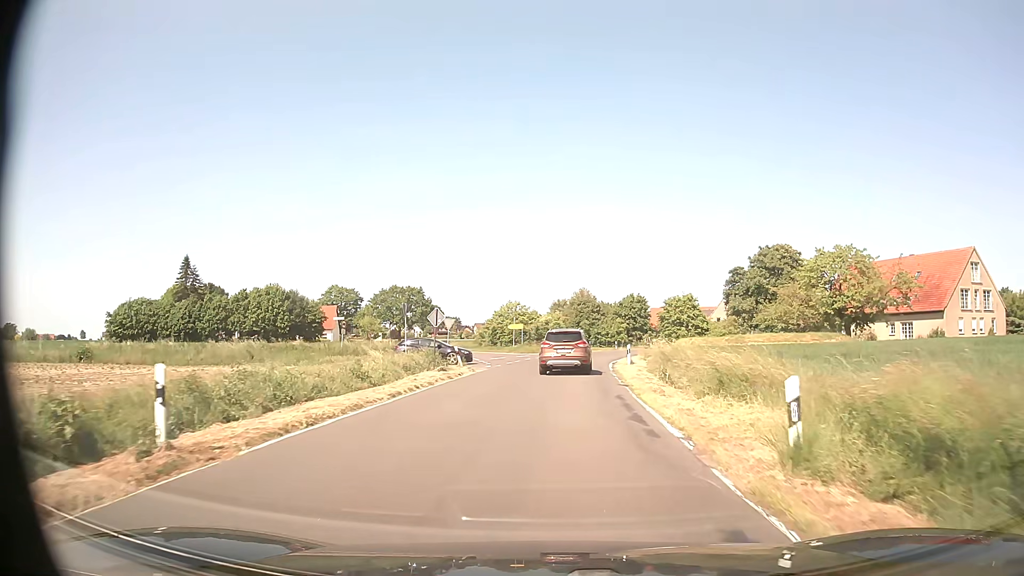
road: secondary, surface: asphalt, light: Day
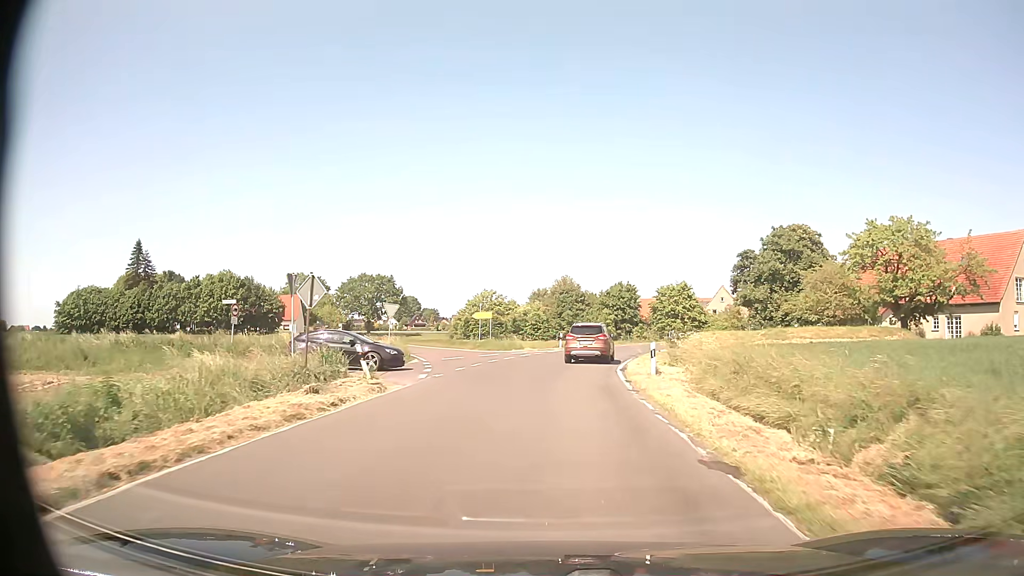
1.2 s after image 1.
(+0.3, +13.2) m; +2°
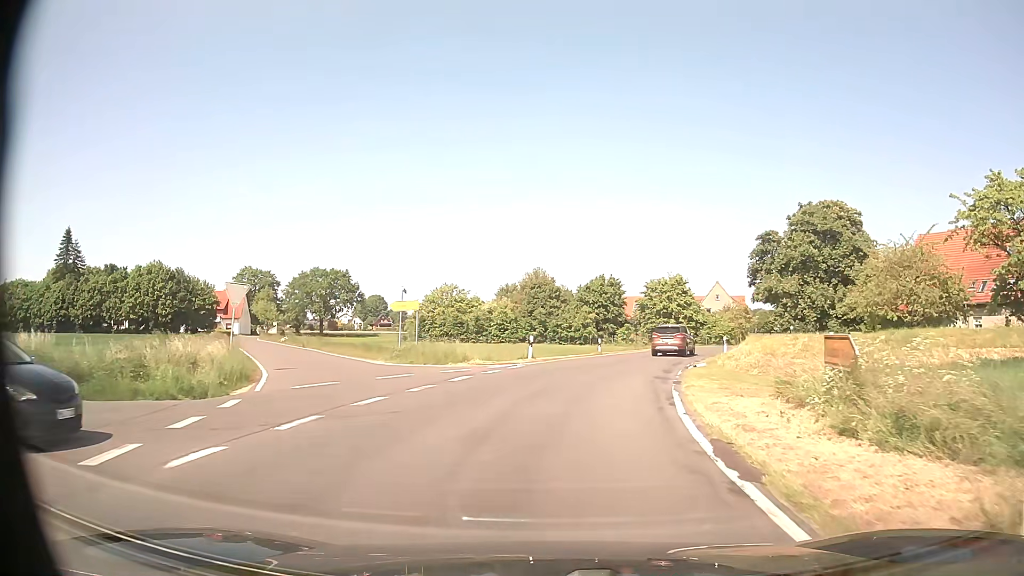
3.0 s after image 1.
(+0.2, +16.9) m; +2°
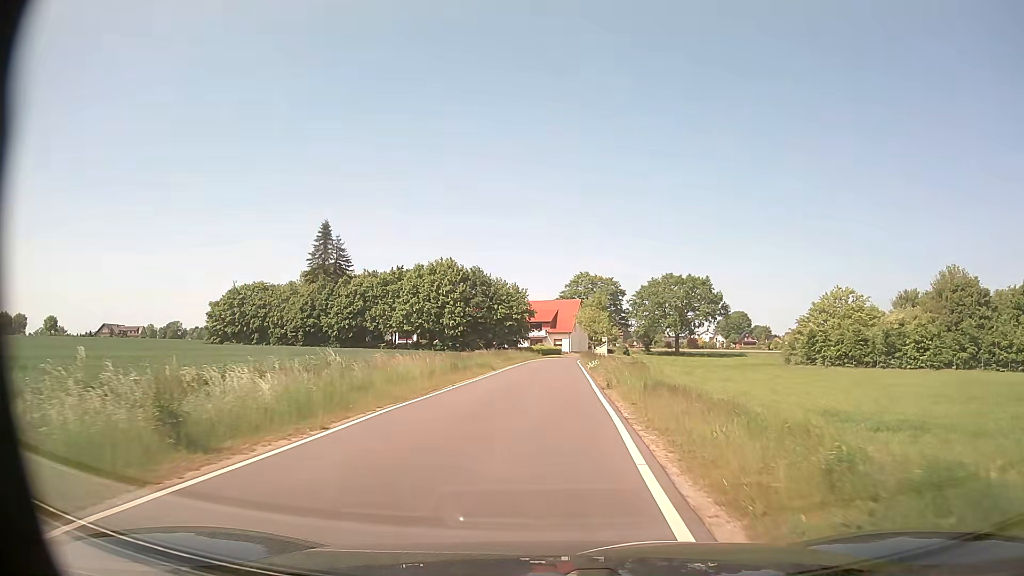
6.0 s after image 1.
(-7.6, +28.0) m; -30°
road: unclassified
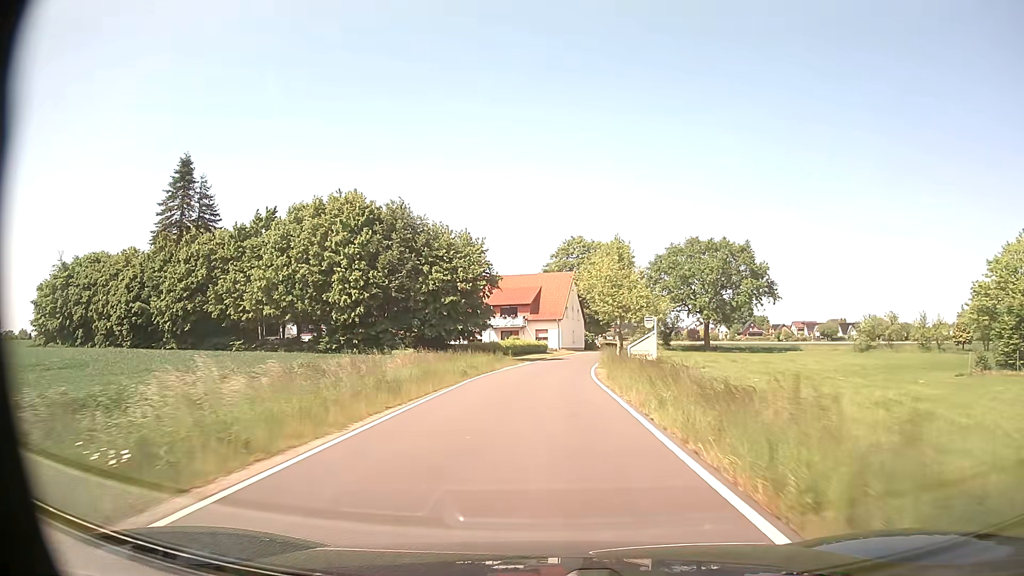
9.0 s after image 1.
(+0.1, +40.5) m; +1°
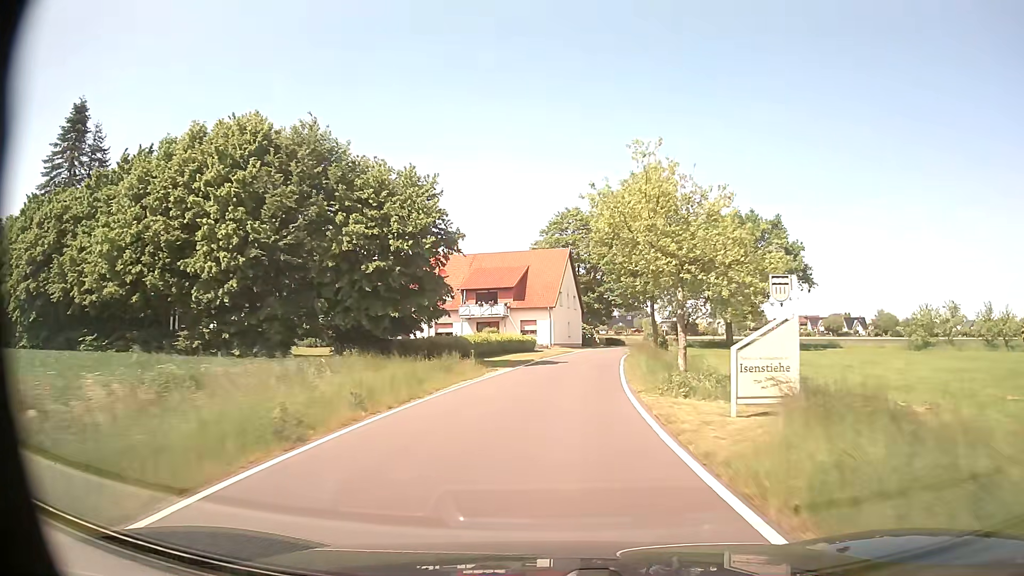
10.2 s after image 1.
(+0.1, +18.4) m; +1°
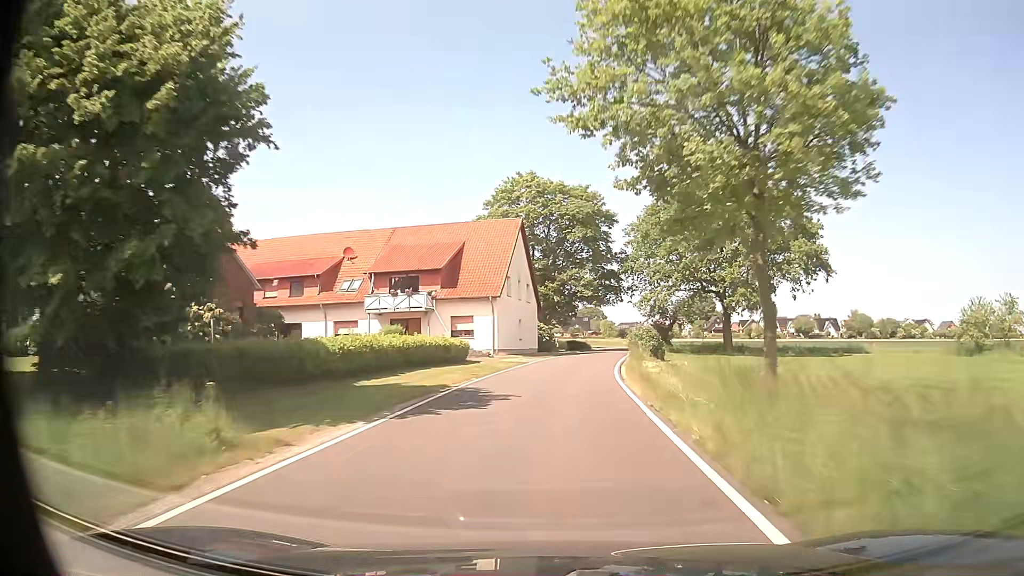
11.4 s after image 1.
(+0.6, +19.5) m; +4°
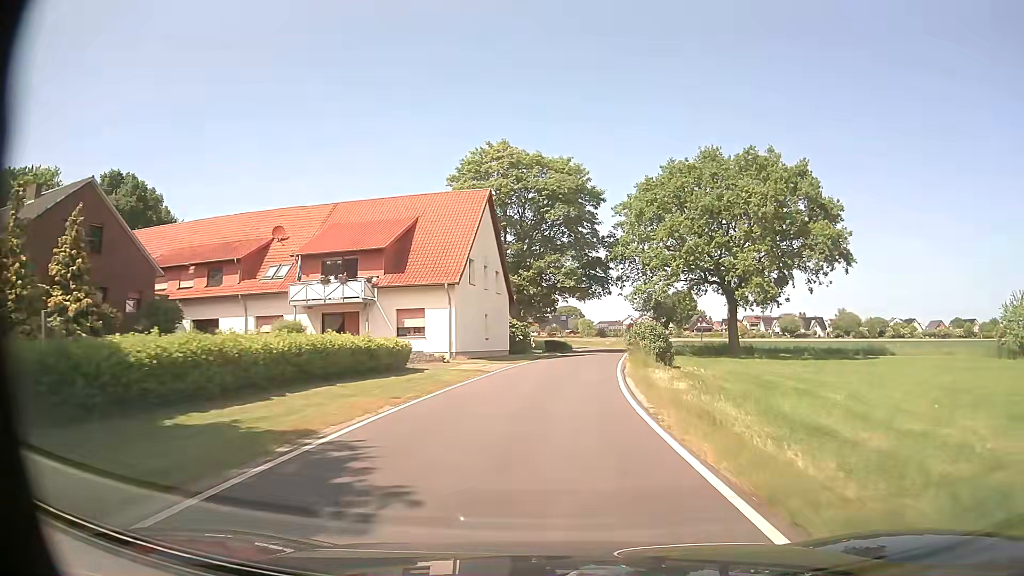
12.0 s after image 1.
(+0.1, +10.1) m; +2°
(0, +10) (+1, +20) (+2, +30) (+3, +40) (+4, +50) (+5, +60) (+6, +70) (+6, +80) (+6, +90) (+5, +100) m
